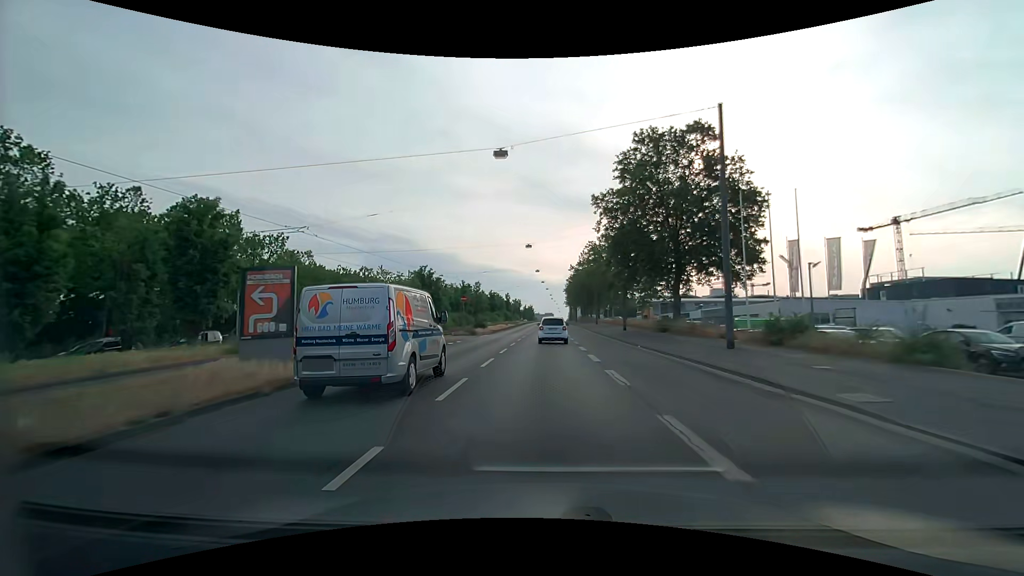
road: primary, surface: asphalt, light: Day
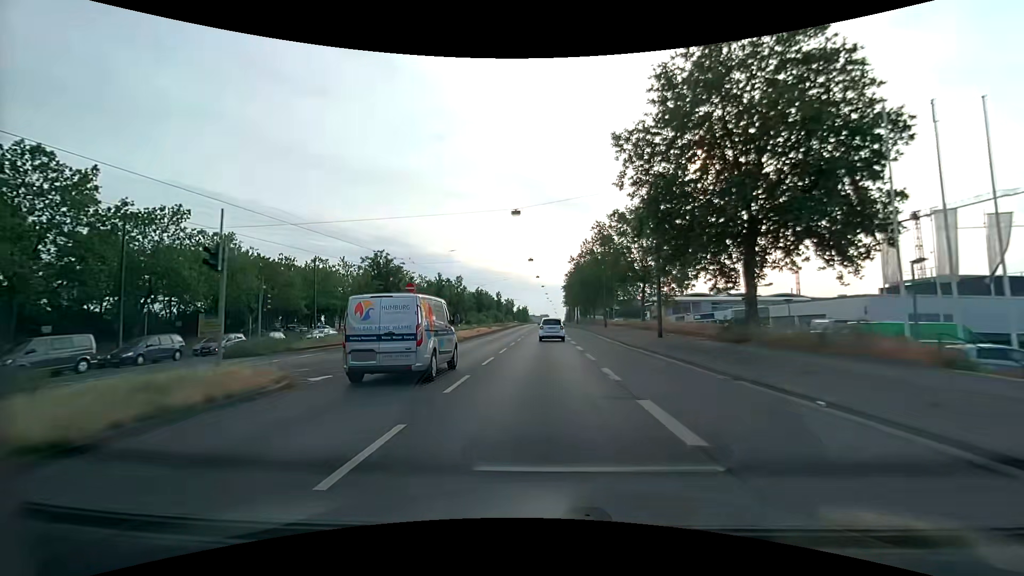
(0.0, +16.8) m; 0°
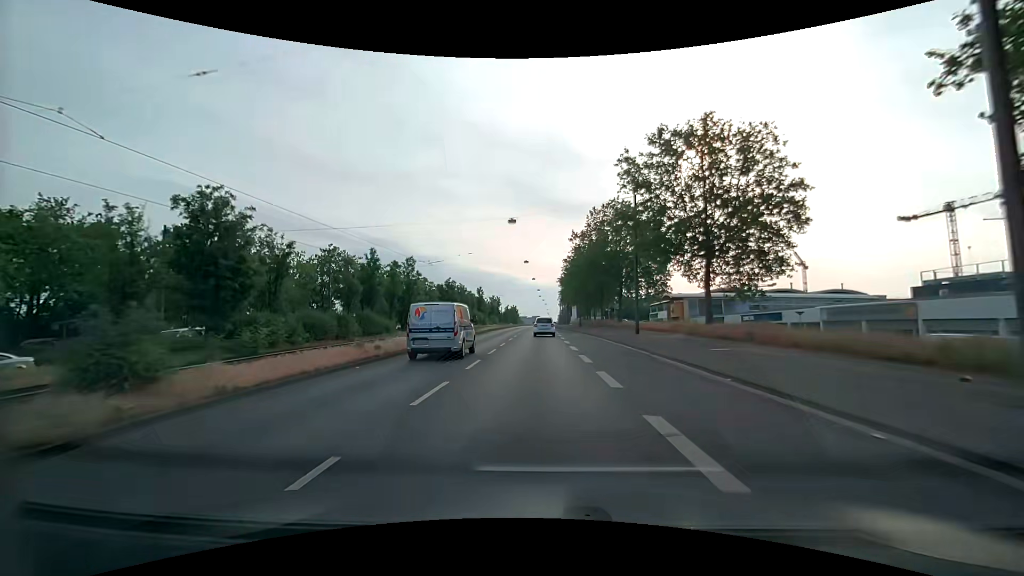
(+0.3, +25.5) m; +1°
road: primary_link
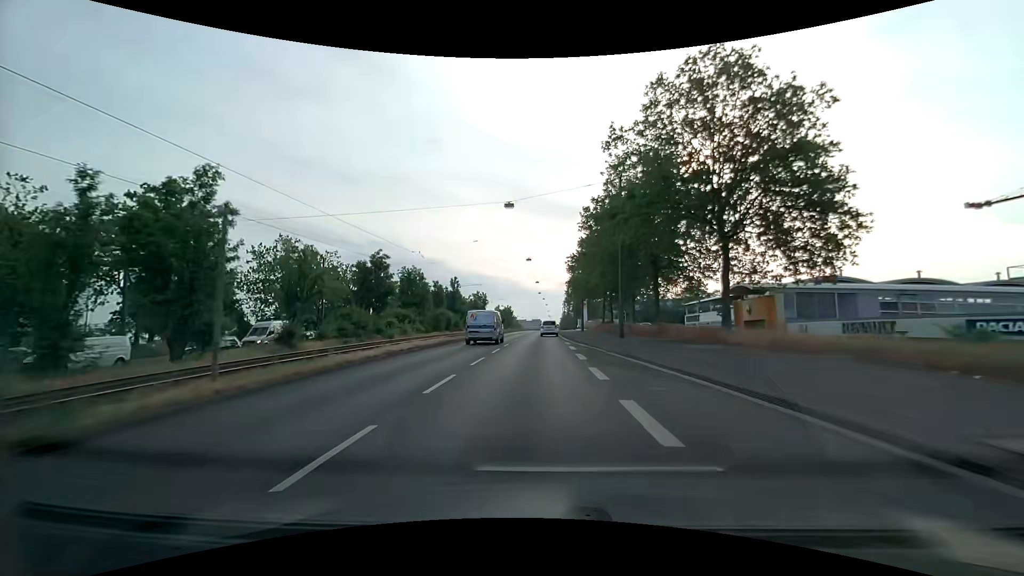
(+0.1, +34.6) m; 0°
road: primary
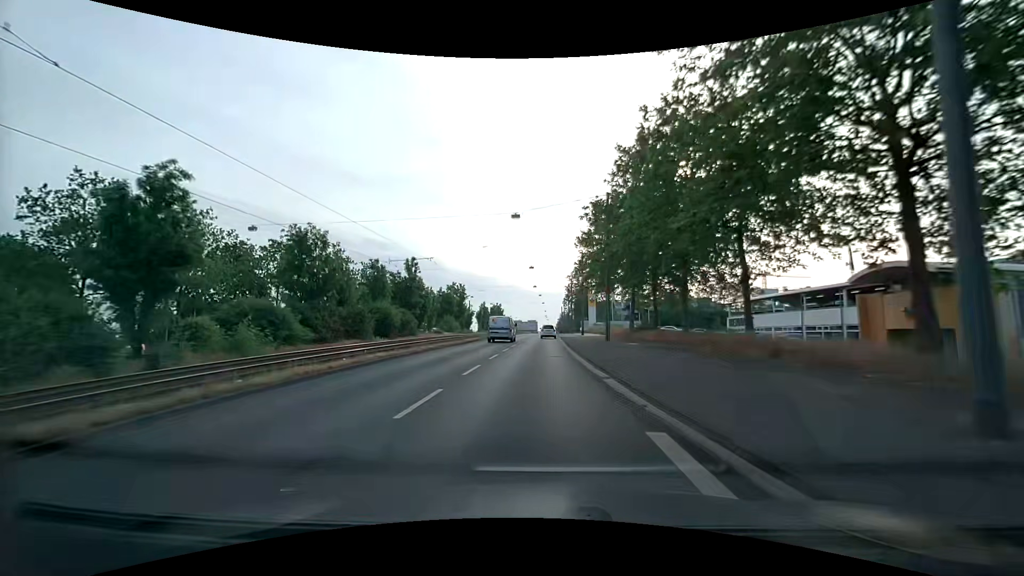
(-0.2, +26.1) m; 0°
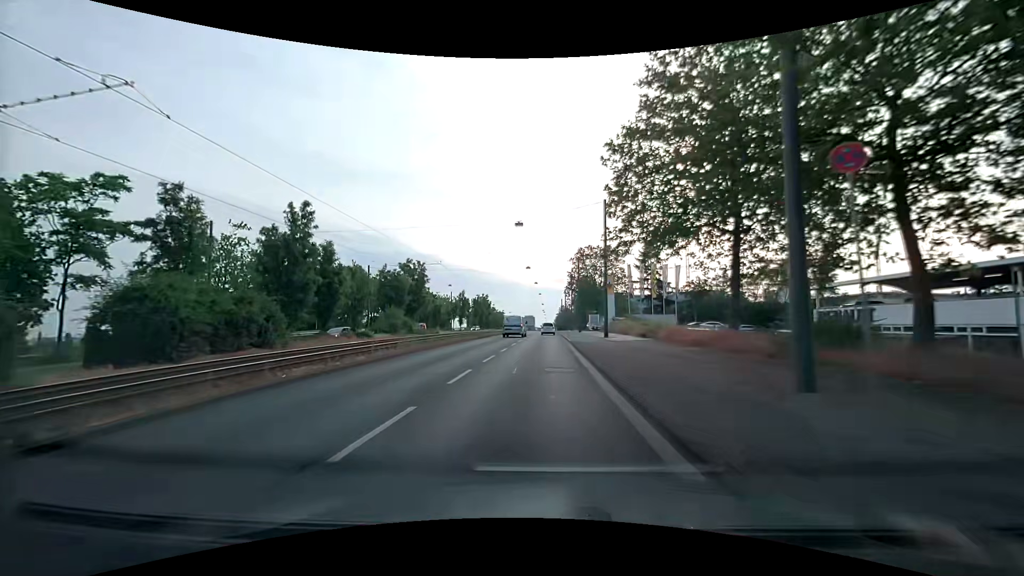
(+0.1, +26.3) m; 0°
(0, +10) (0, +20) (0, +30) (0, +40) (0, +50) (0, +60) (+1, +70) (+1, +80) (+1, +90) (+1, +100) m
